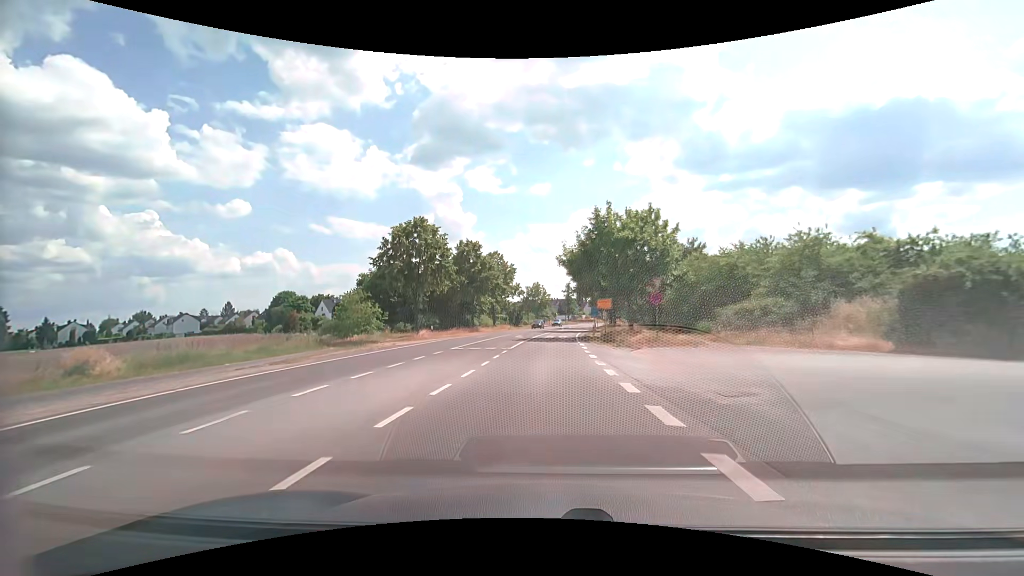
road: secondary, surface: asphalt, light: Day
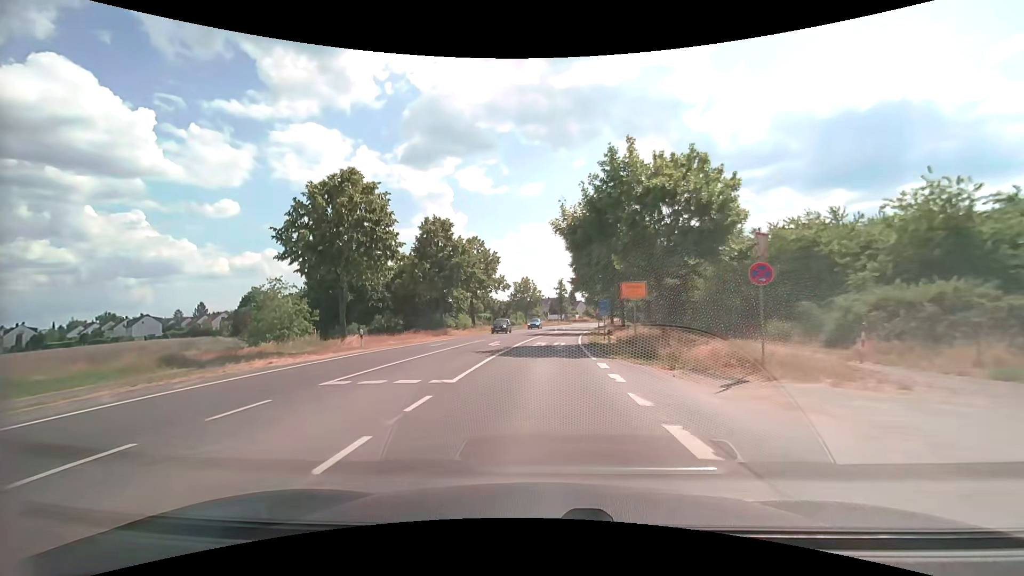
(+0.2, +13.9) m; +1°
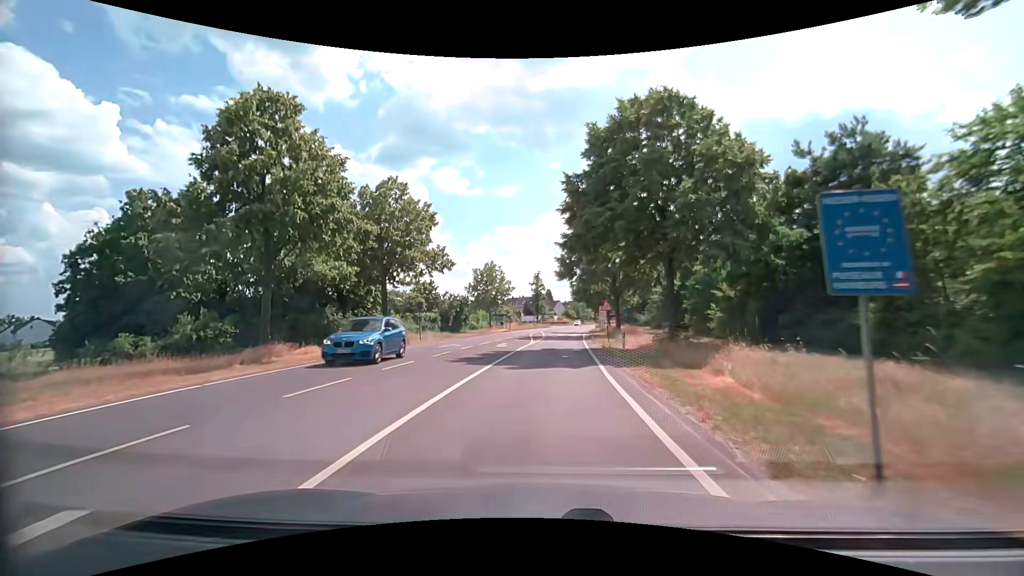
(+0.5, +27.1) m; +3°
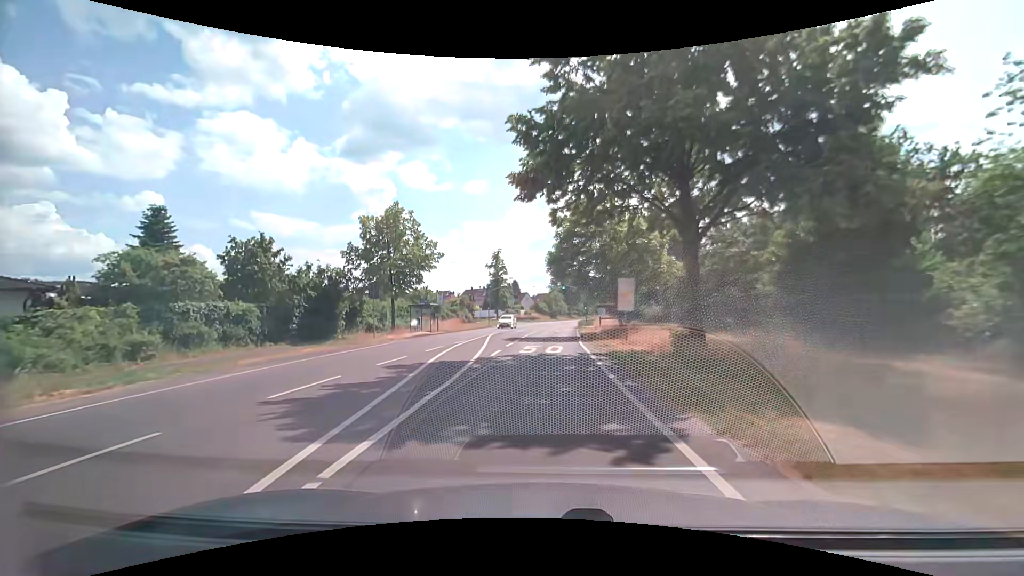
(+0.9, +33.0) m; +3°
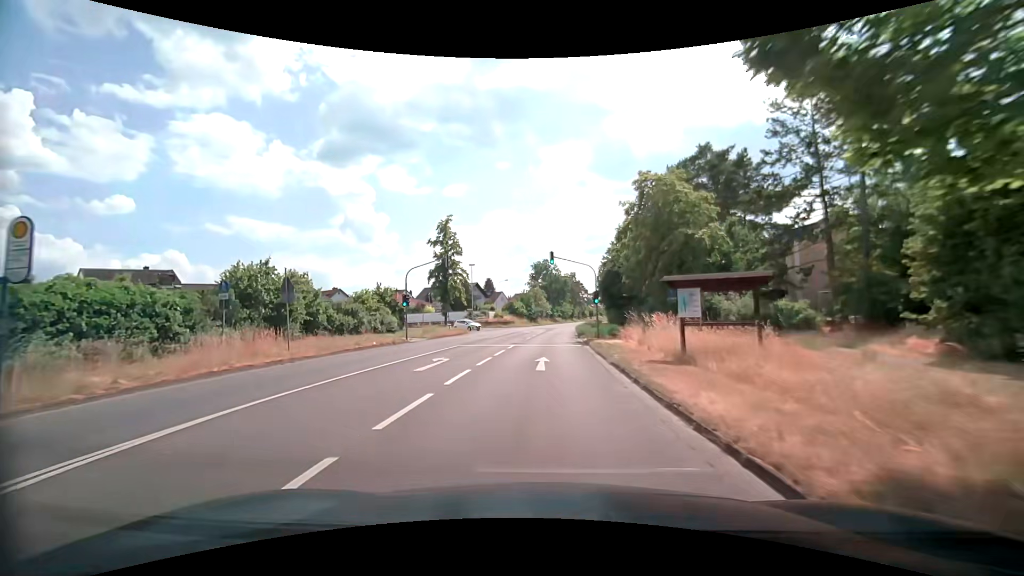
(+0.7, +33.4) m; +3°
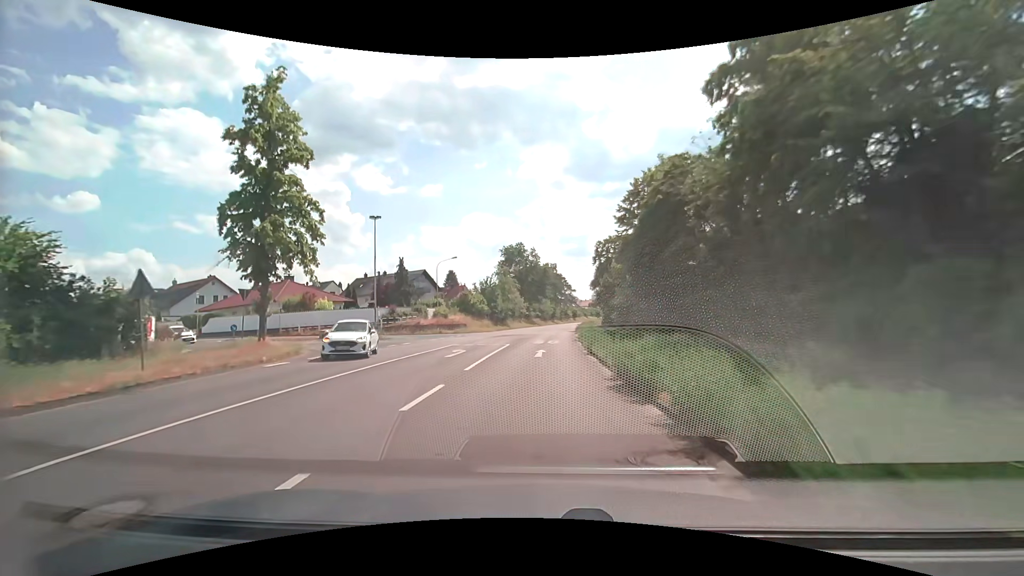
(+0.6, +35.2) m; +2°
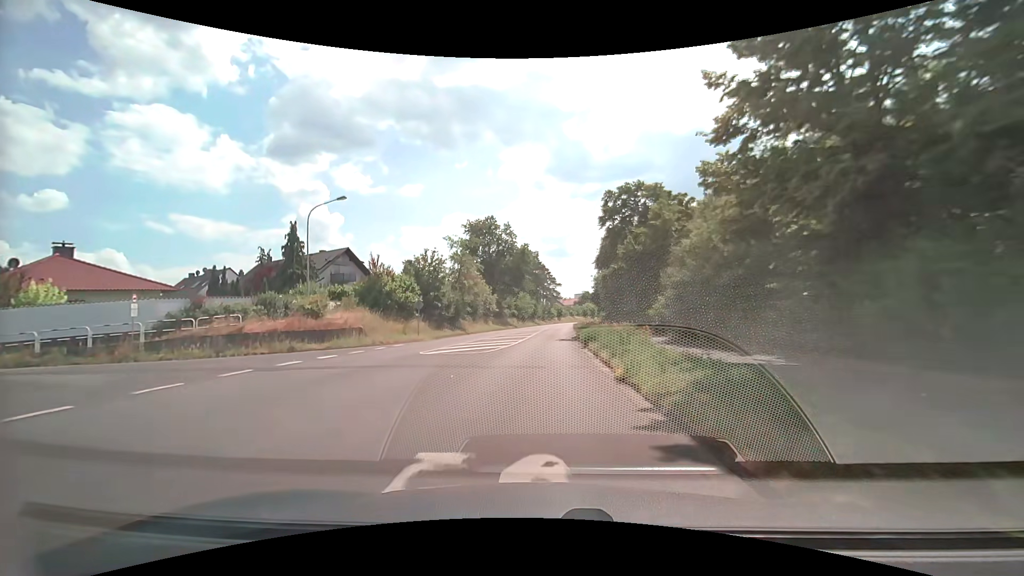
(+0.5, +29.0) m; +2°
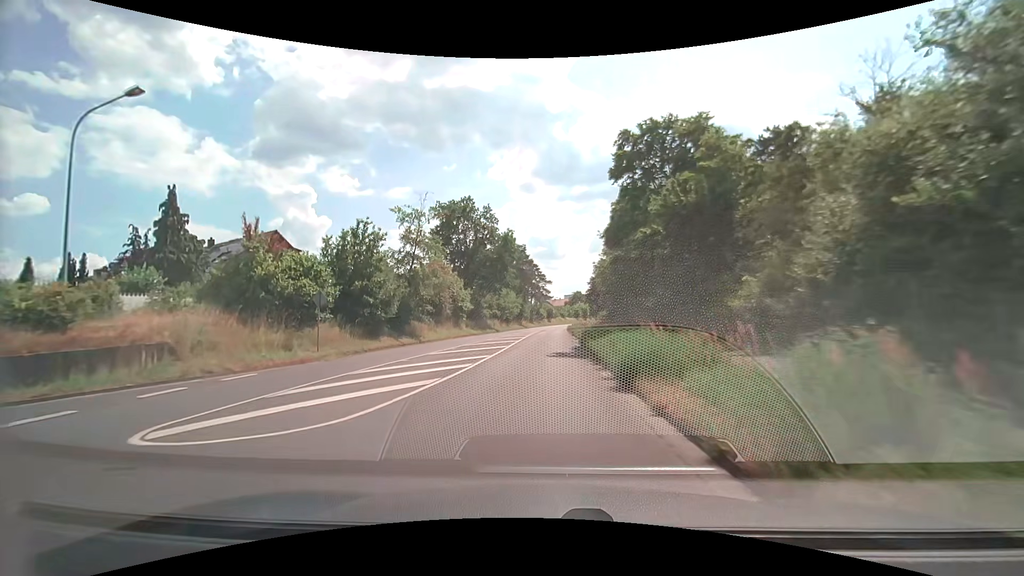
(+0.3, +14.8) m; +2°
(0, +10) (0, +20) (0, +30) (+1, +40) (+1, +50) (+1, +60) (+2, +70) (+2, +80) (+3, +90) (+3, +100) m
